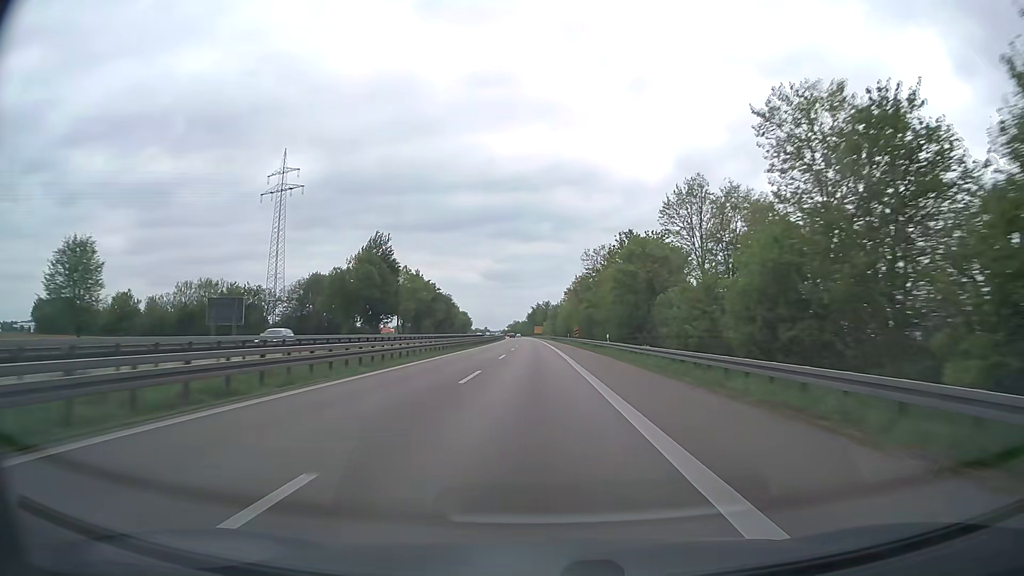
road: trunk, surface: asphalt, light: Day
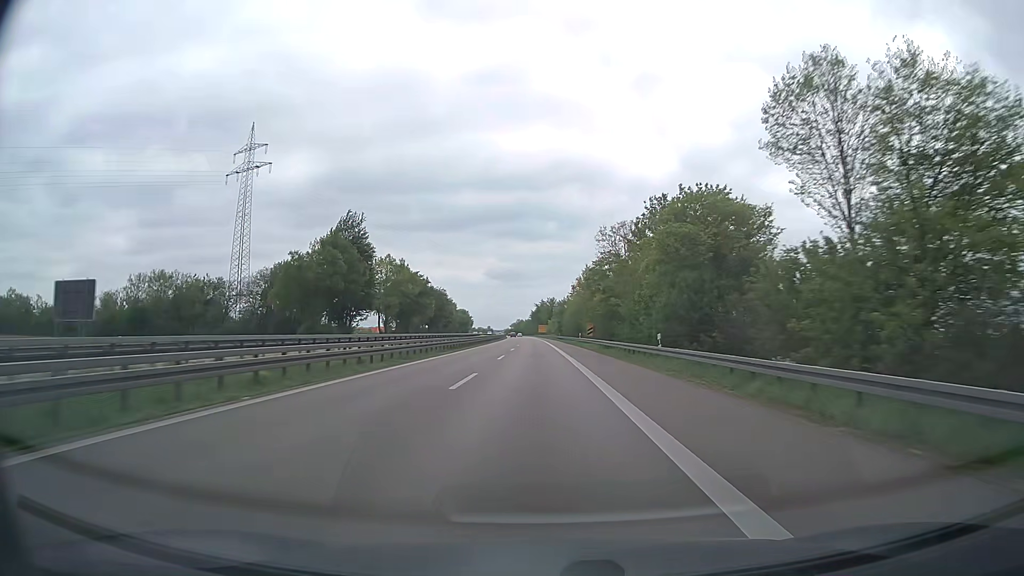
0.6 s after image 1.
(0.0, +20.4) m; 0°
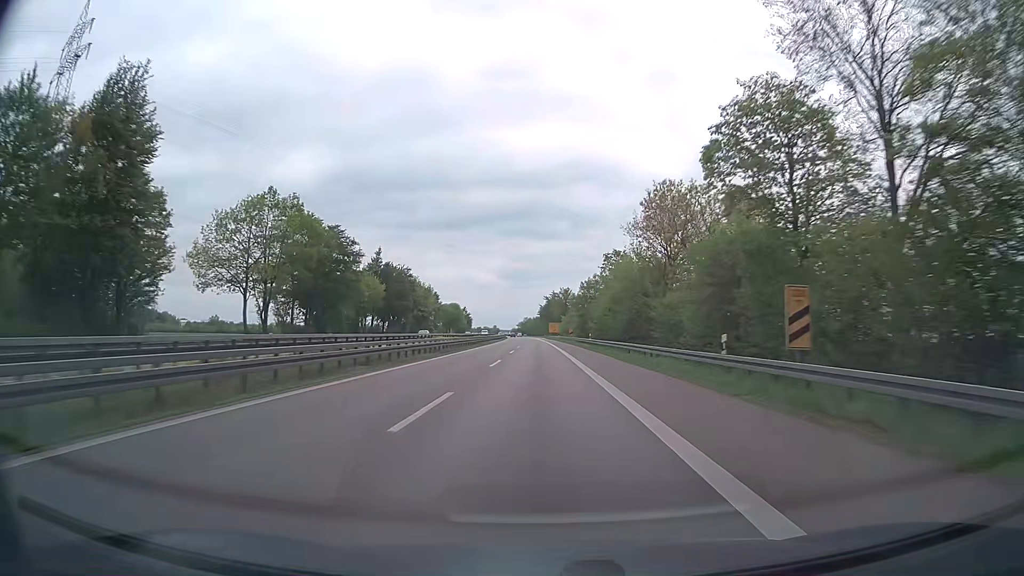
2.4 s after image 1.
(-0.8, +61.2) m; -1°
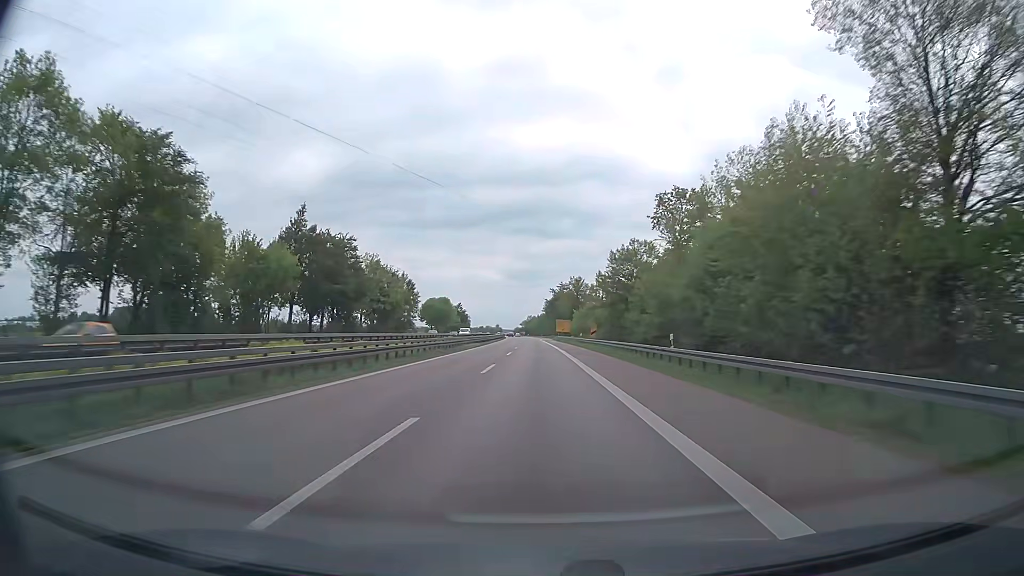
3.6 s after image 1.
(-0.2, +40.8) m; 0°
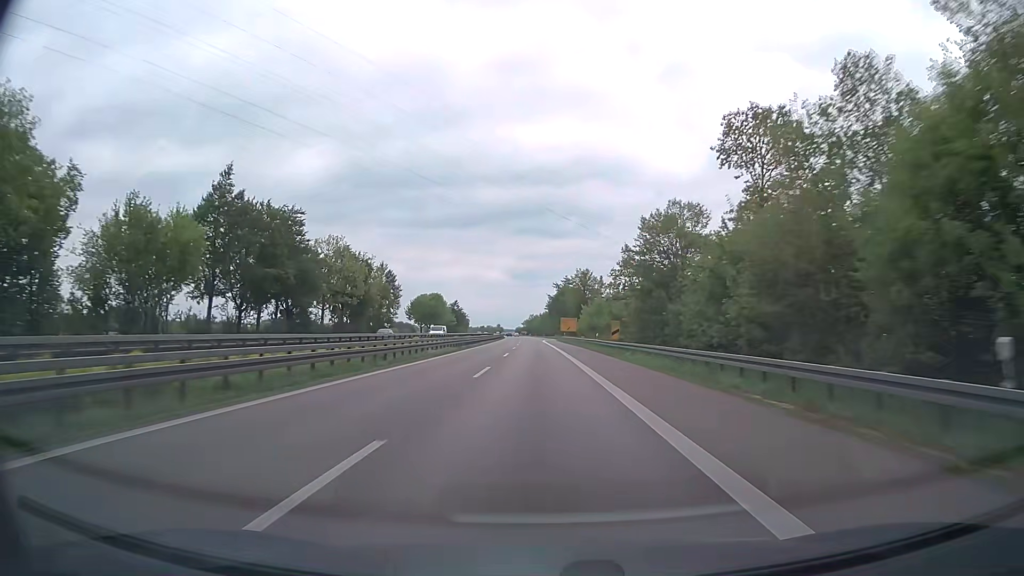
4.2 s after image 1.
(0.0, +20.4) m; 0°
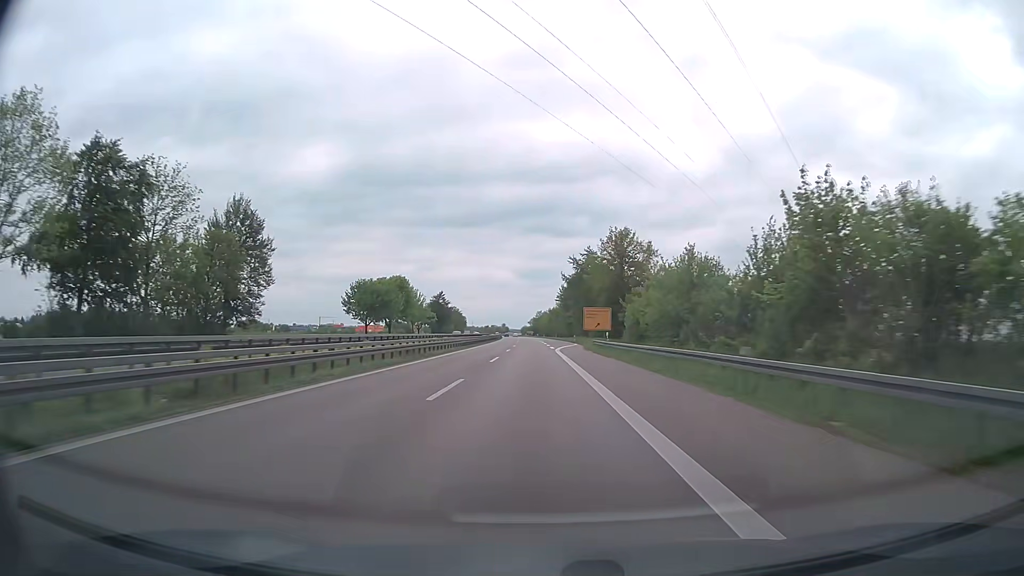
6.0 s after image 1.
(-0.3, +61.1) m; -1°
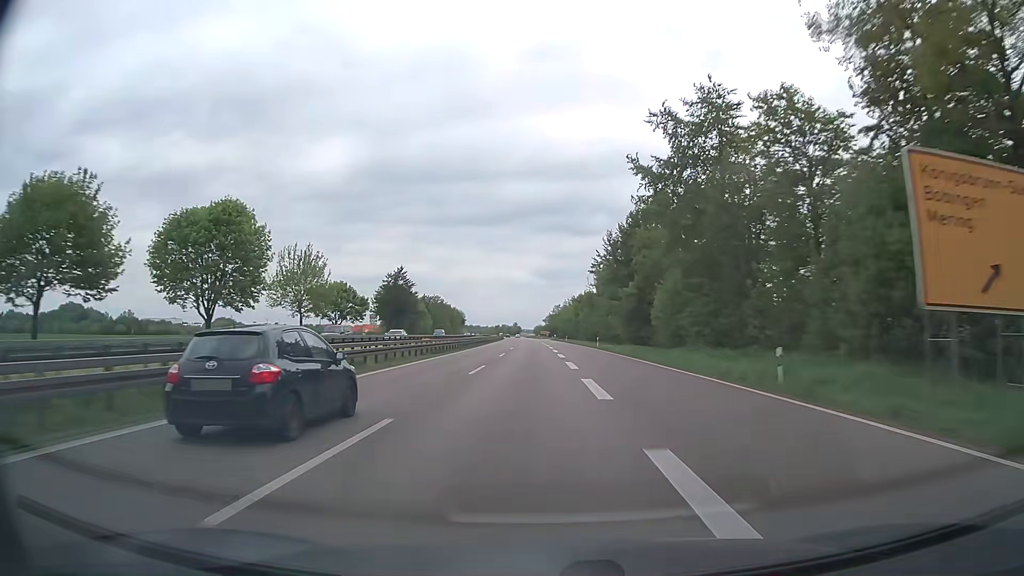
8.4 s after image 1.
(-0.8, +81.3) m; -1°
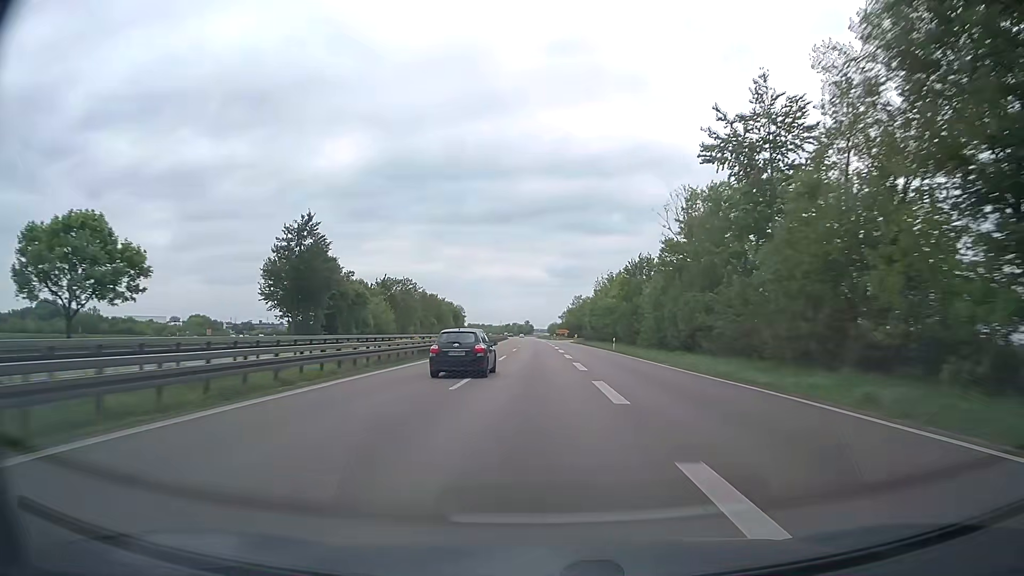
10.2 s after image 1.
(-0.6, +60.8) m; -1°
(0, +10) (0, +20) (0, +30) (0, +40) (0, +50) (-1, +60) (-1, +70) (-1, +80) (-1, +90) (-1, +100) m
